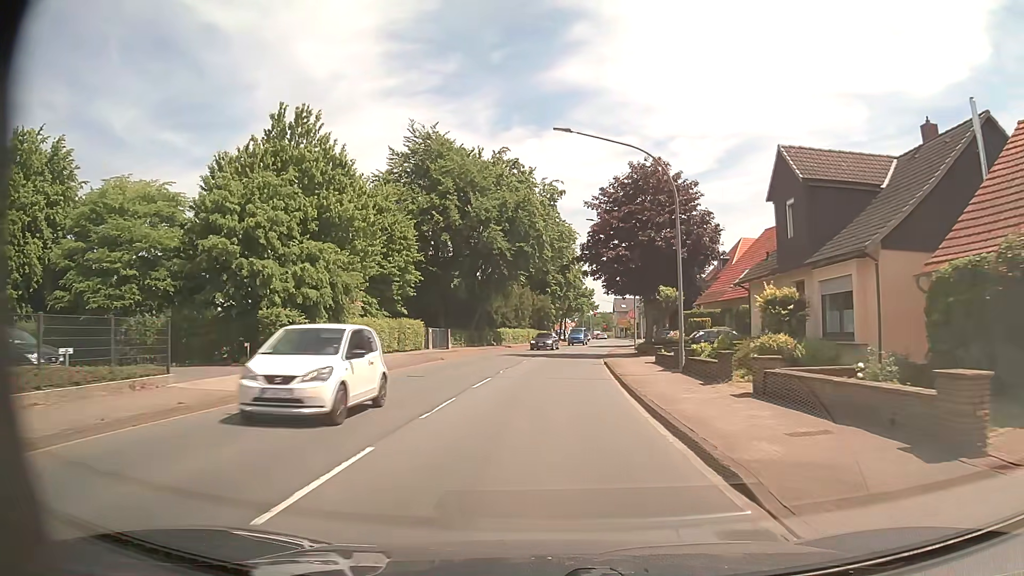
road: primary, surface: asphalt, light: Day
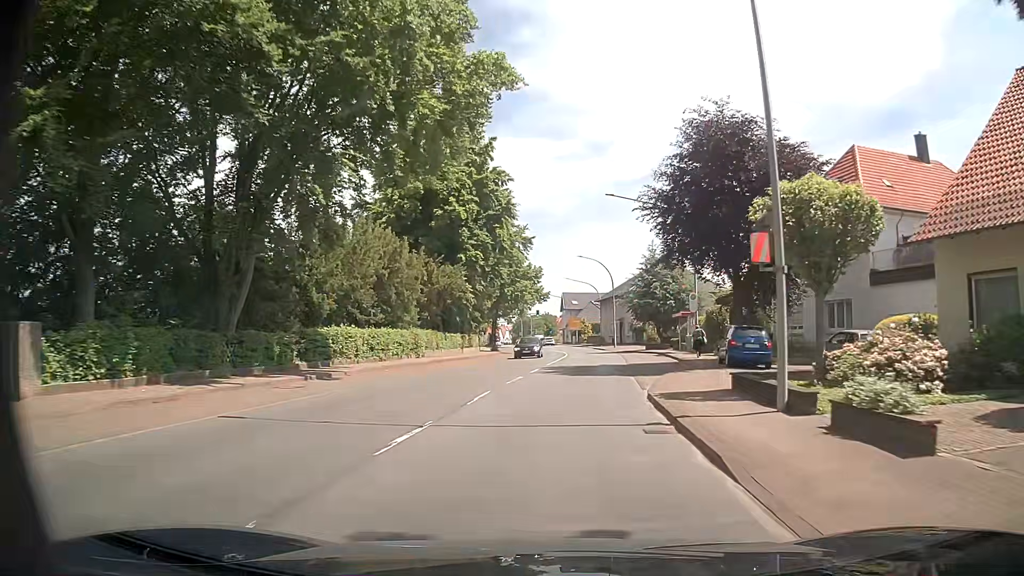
(+1.5, +39.6) m; +5°
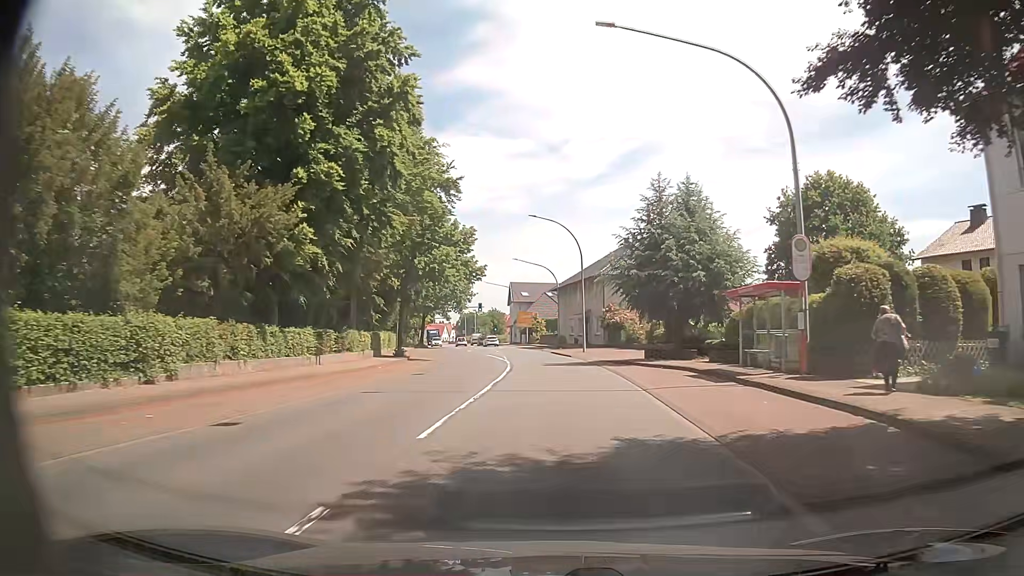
(+0.9, +23.7) m; +4°
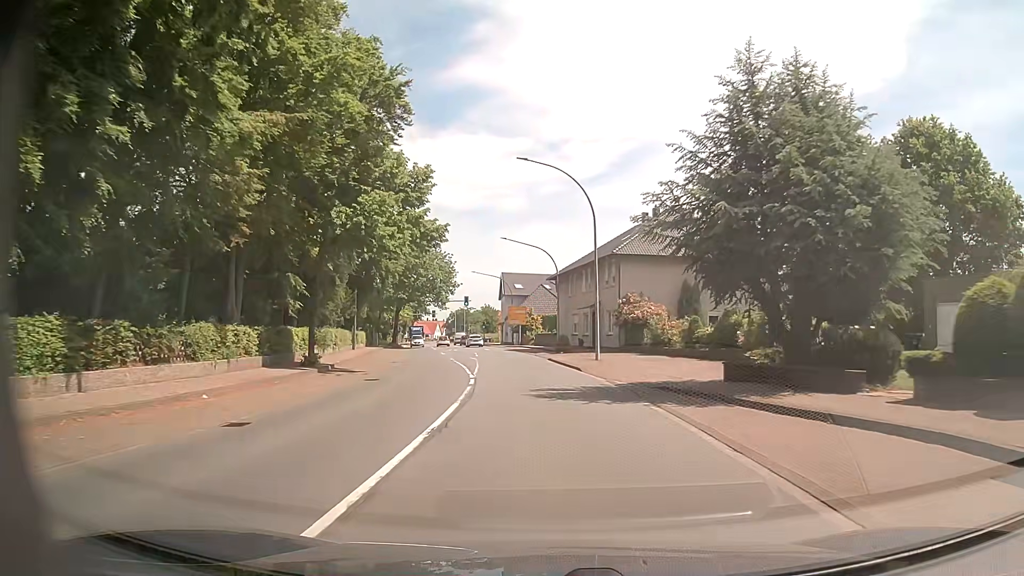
(+0.2, +15.8) m; +1°
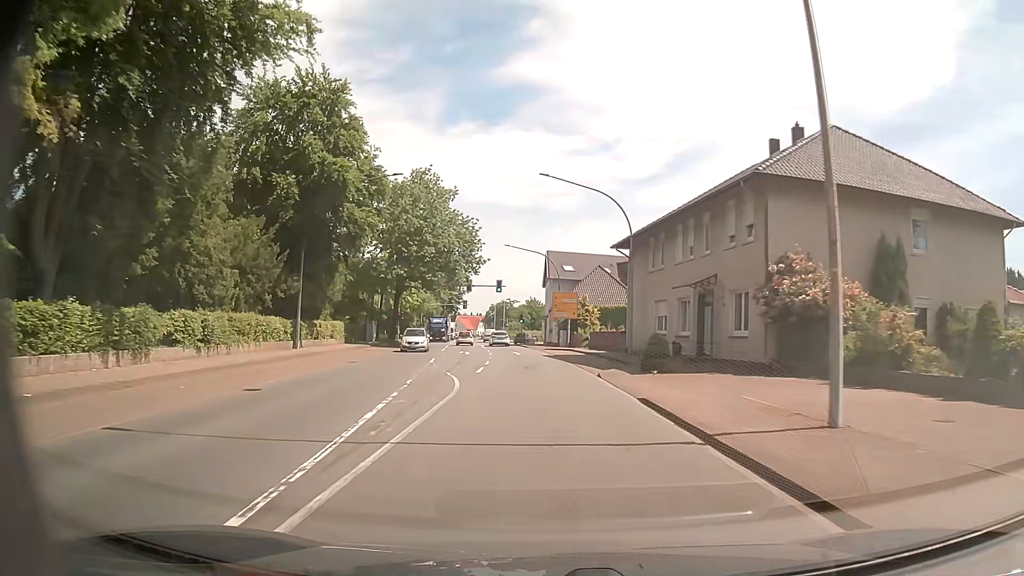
(-0.9, +23.7) m; -4°
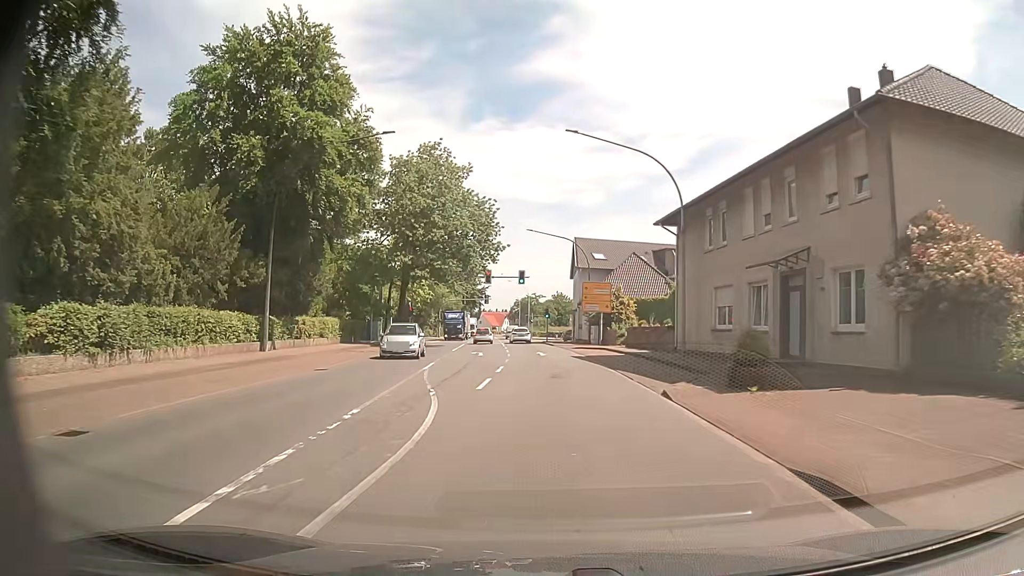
(-0.2, +7.6) m; -2°
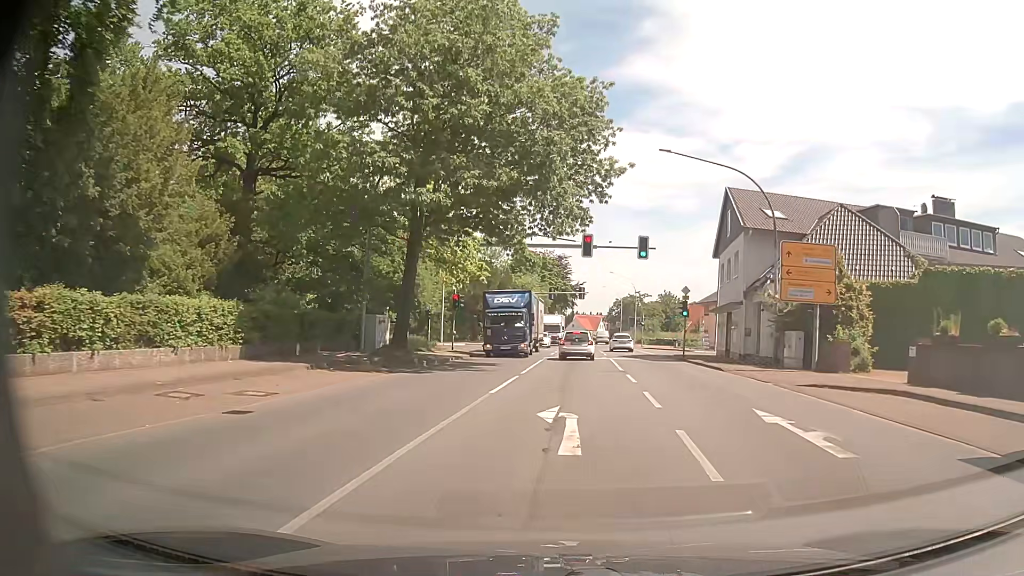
(-2.4, +26.5) m; -8°
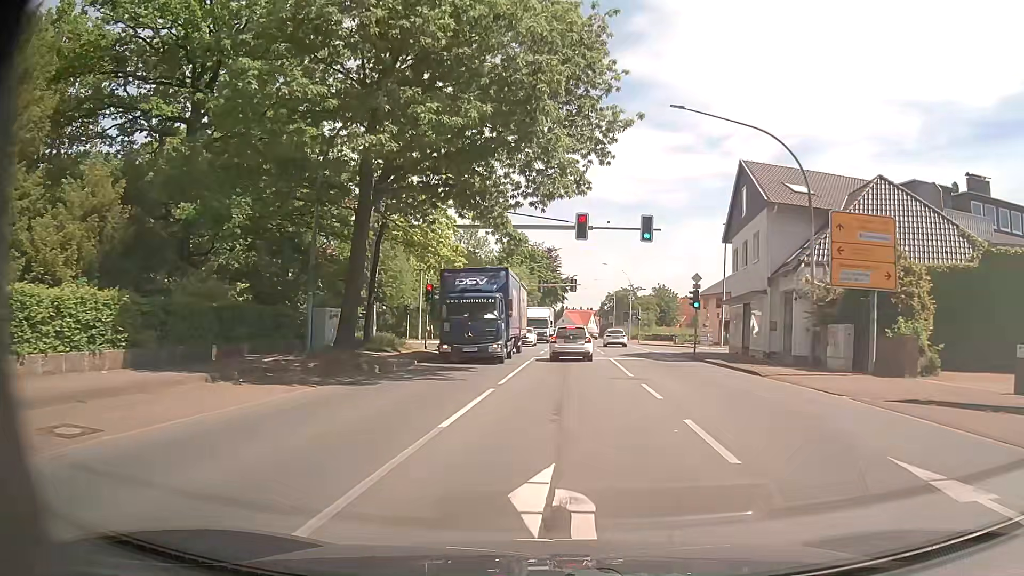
(+0.1, +5.5) m; +1°
